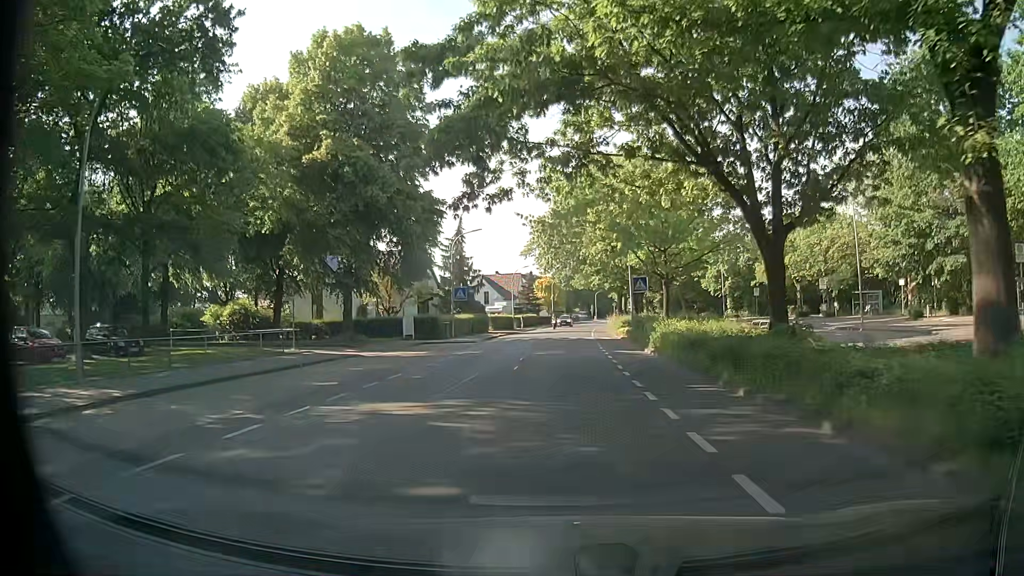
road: unclassified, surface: asphalt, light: Day
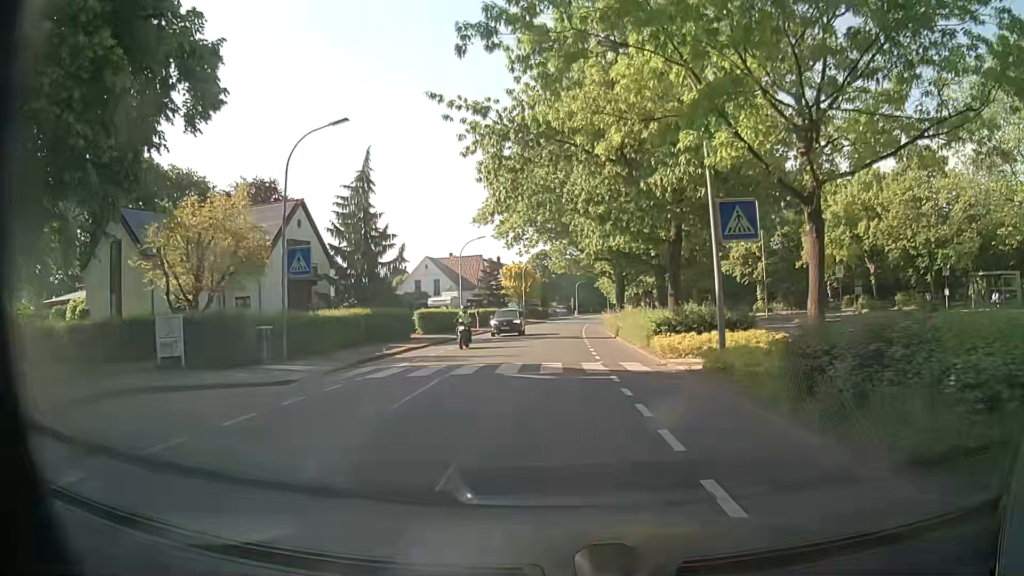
(+0.8, +25.8) m; +4°
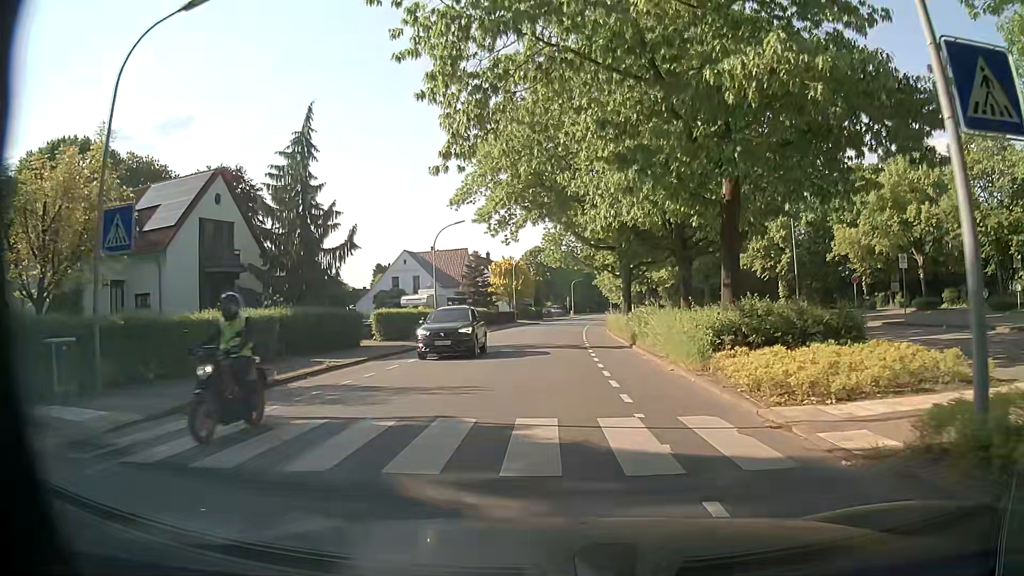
(-0.1, +9.3) m; 0°
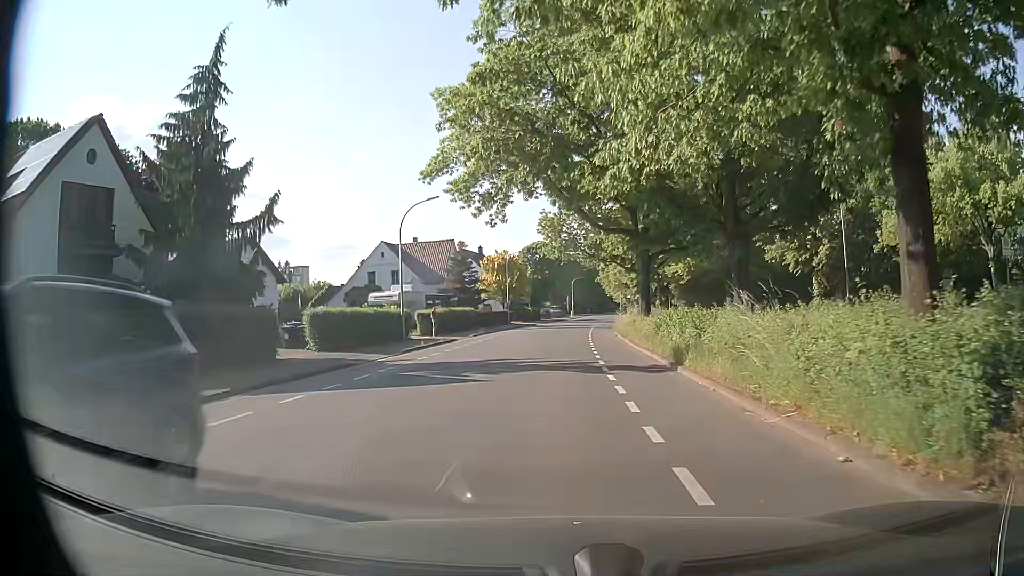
(0.0, +9.5) m; -1°
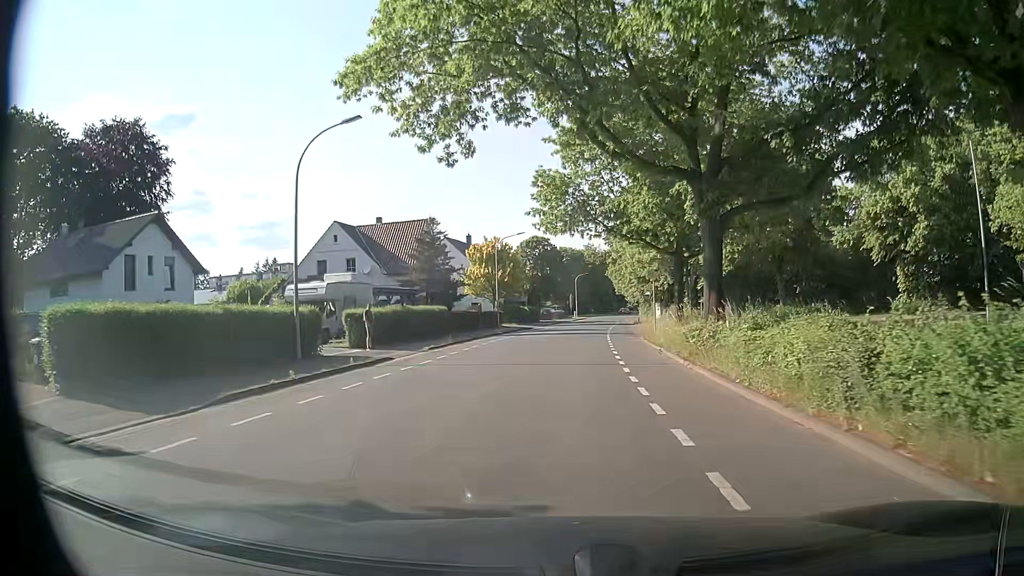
(0.0, +15.0) m; 0°
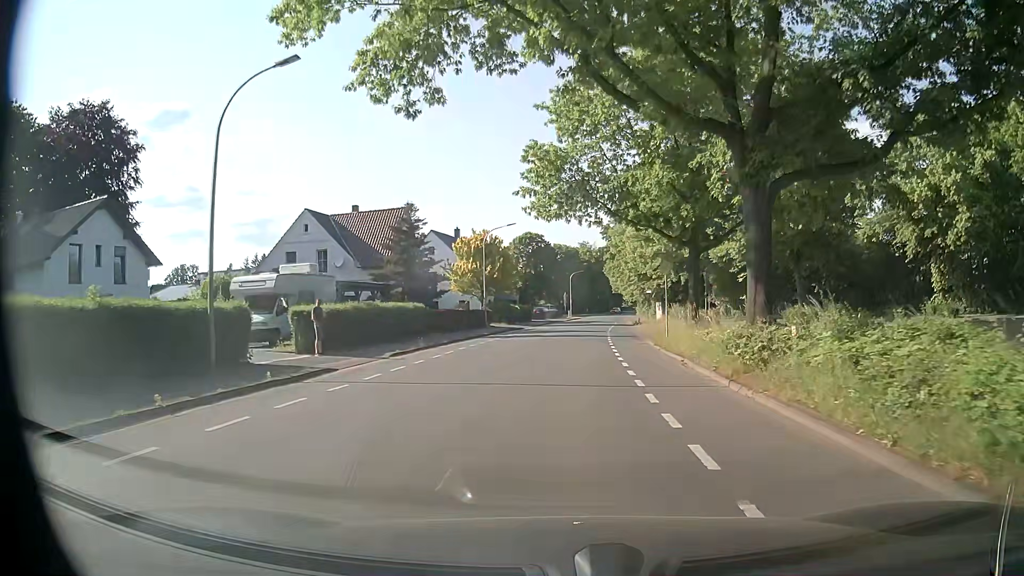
(0.0, +5.2) m; 0°
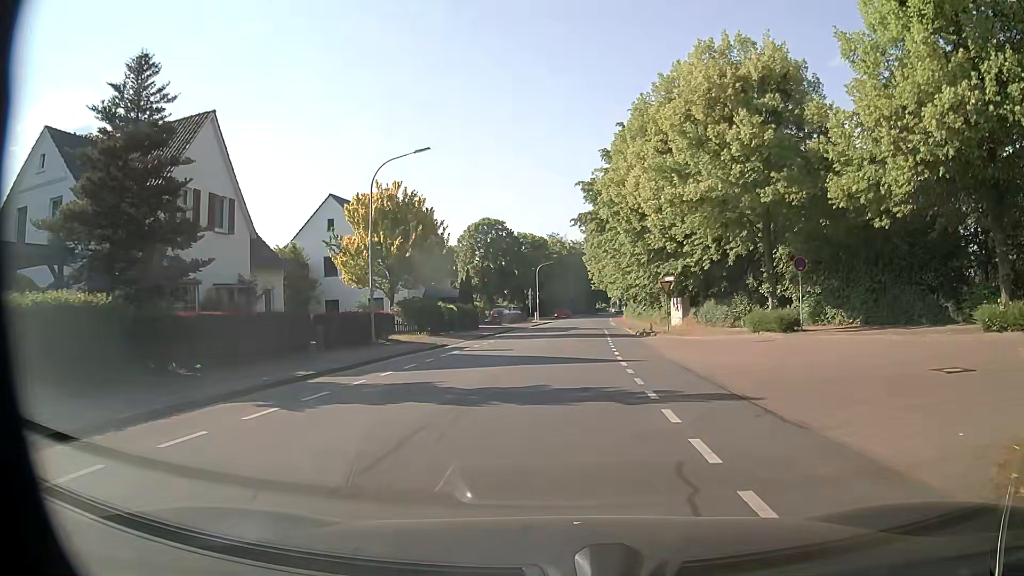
(+0.8, +24.9) m; +3°
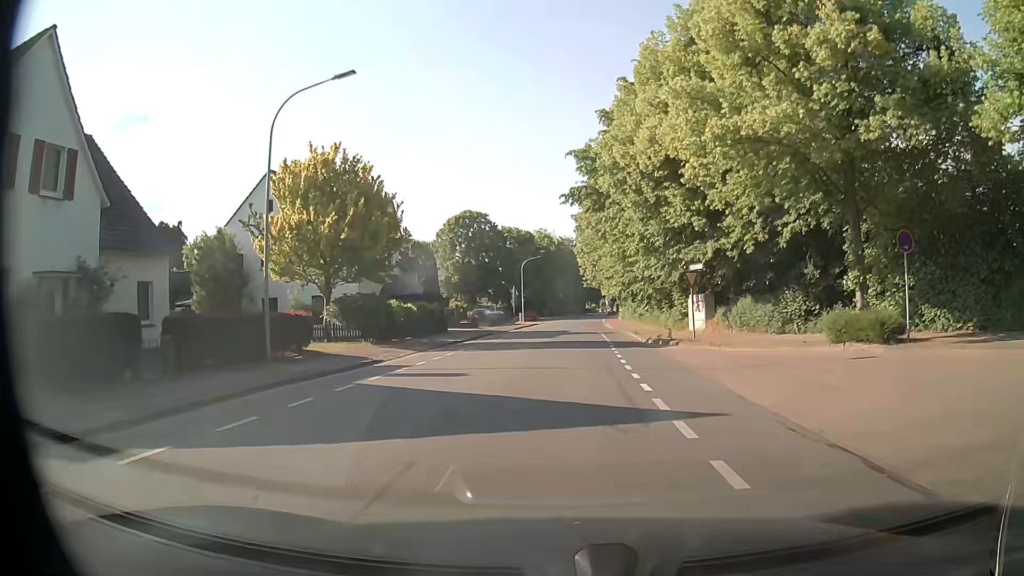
(+0.1, +9.5) m; +2°
(0, +10) (0, +20) (0, +30) (+1, +40) (+1, +50) (+1, +60) (+2, +70) (+2, +80) (+3, +90) (+3, +100) m
